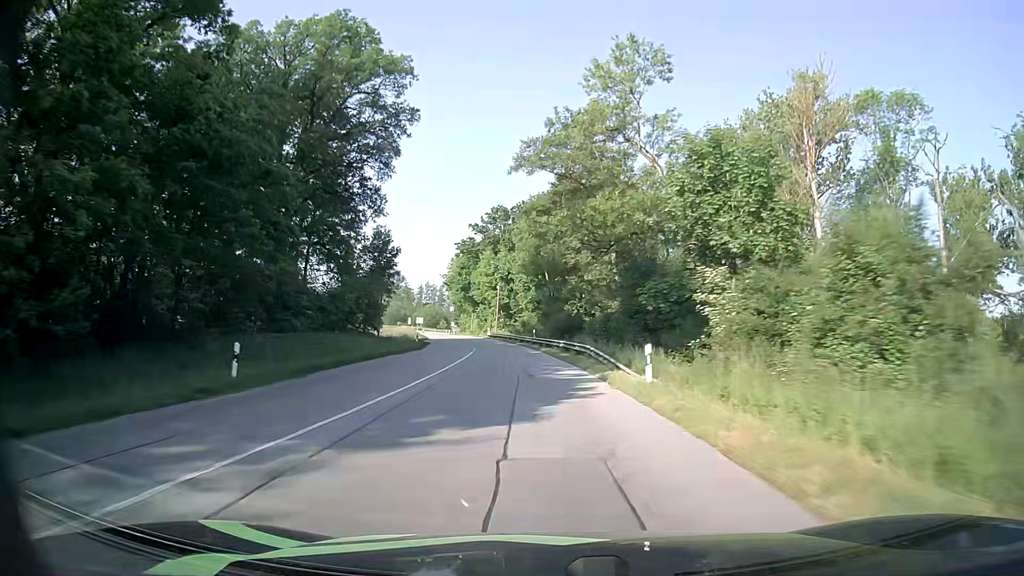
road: secondary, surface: asphalt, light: Day
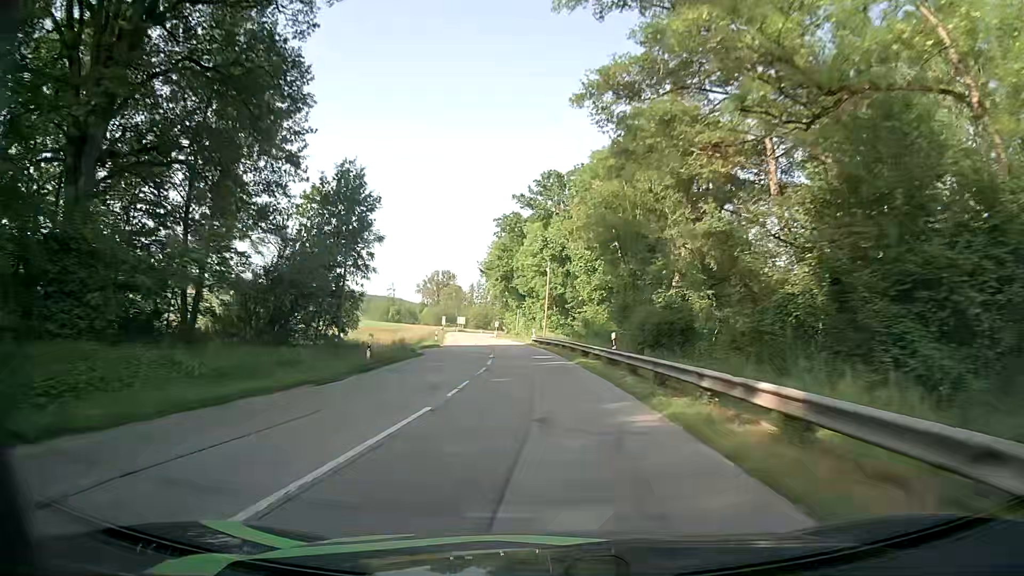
(-1.3, +26.8) m; -4°
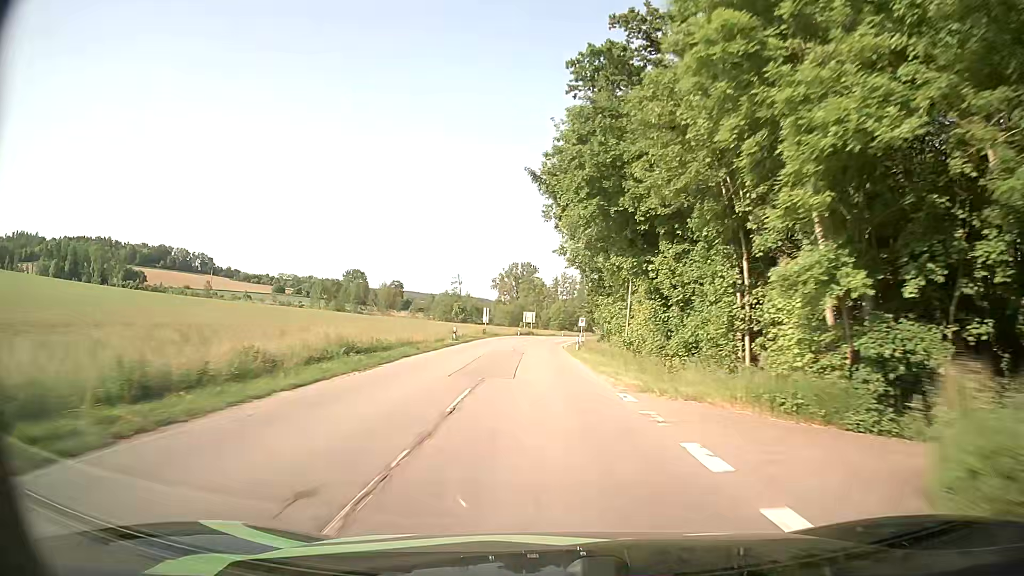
(-4.3, +53.5) m; -8°
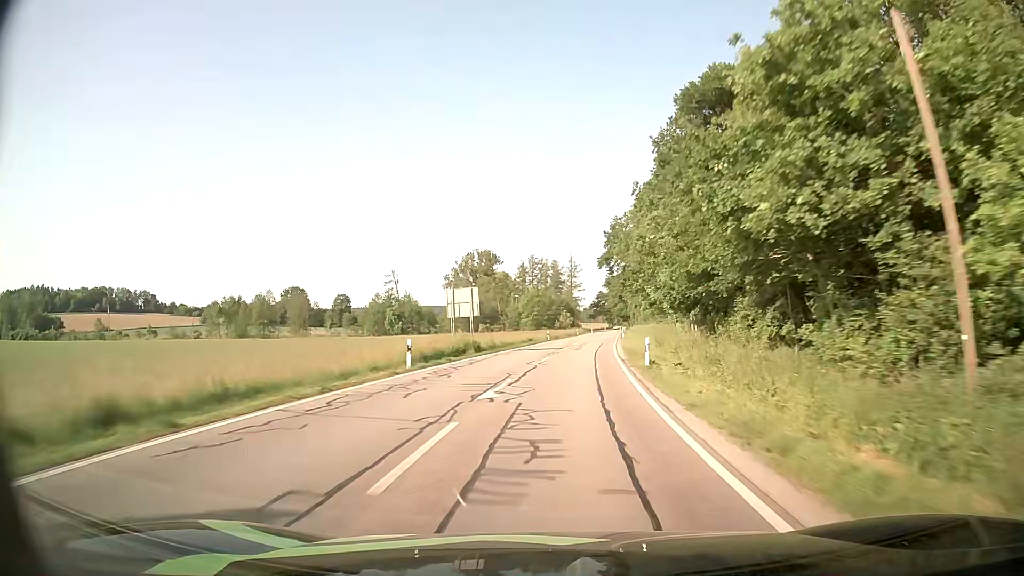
(-0.4, +64.9) m; +2°
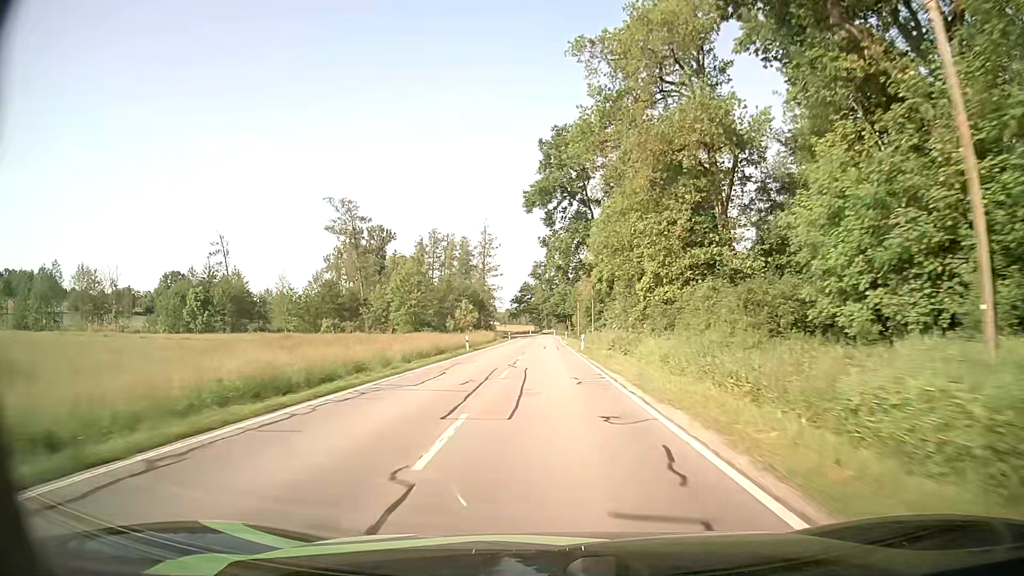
(+4.6, +66.7) m; +6°
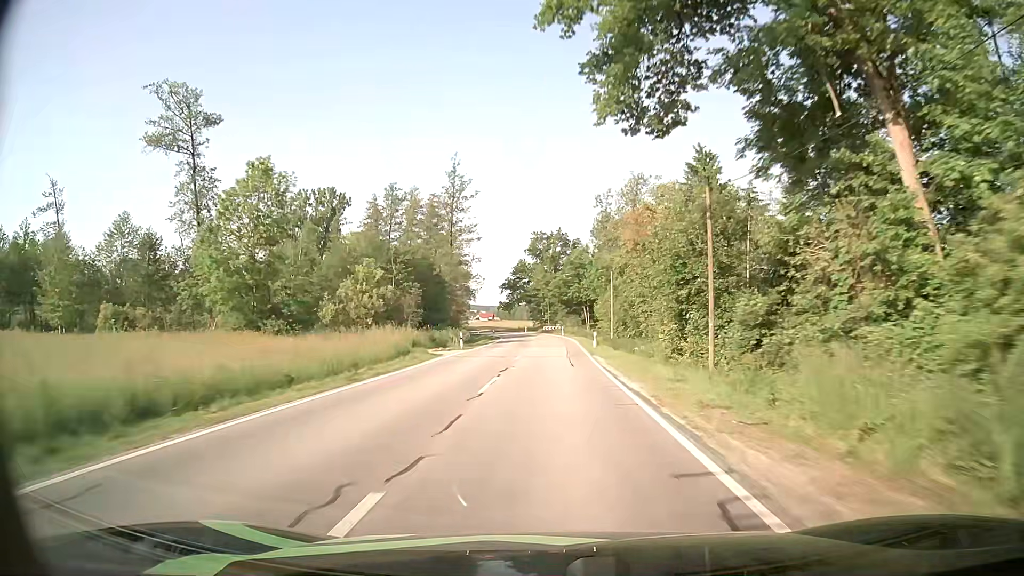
(-0.1, +53.1) m; 0°
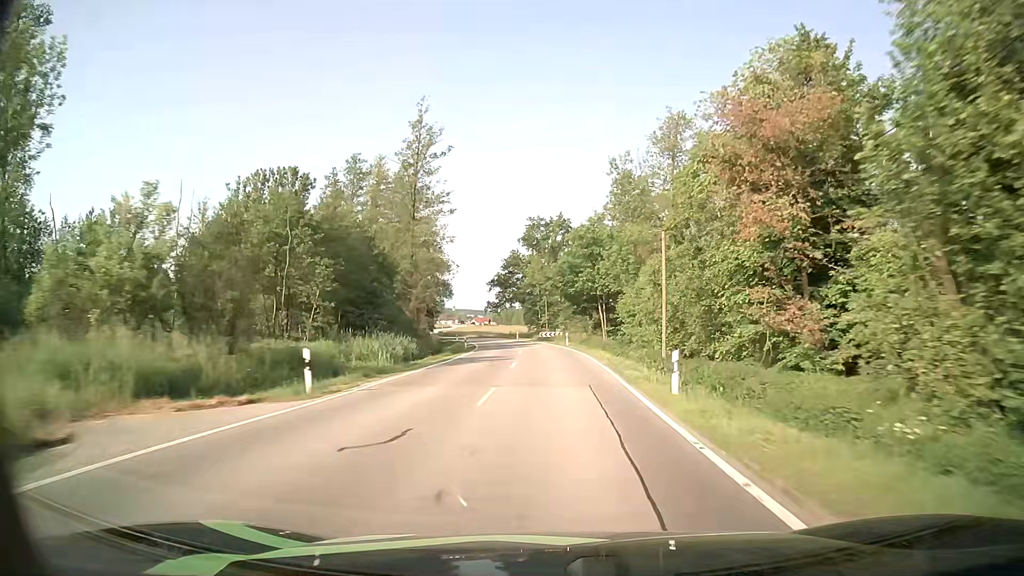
(+0.1, +25.3) m; 0°
